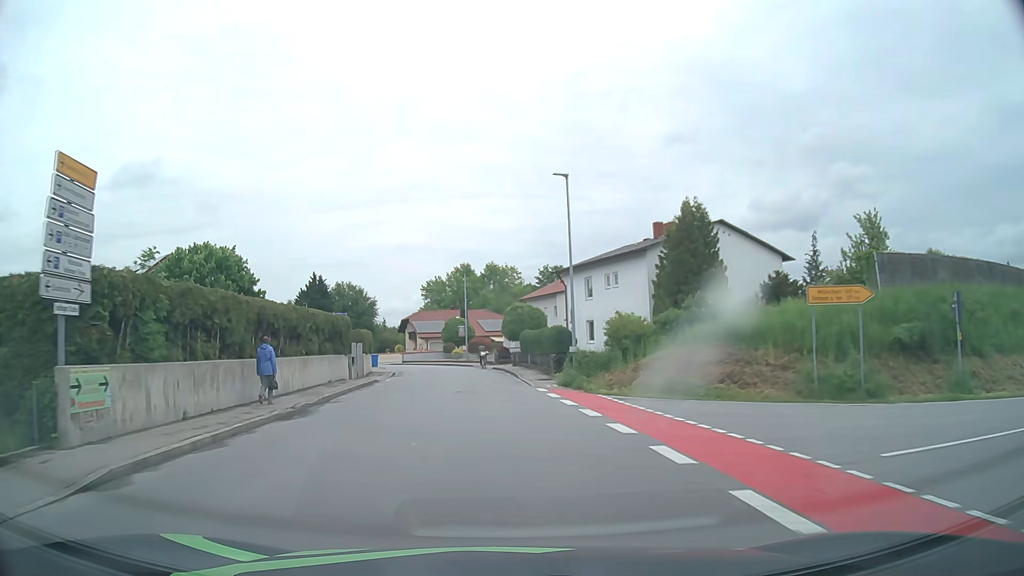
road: residential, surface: asphalt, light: Day
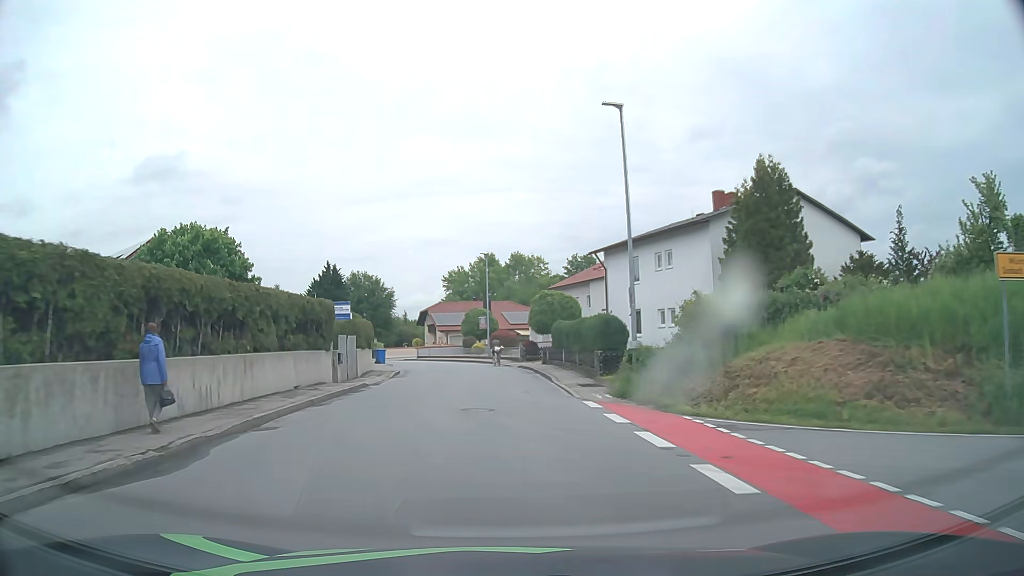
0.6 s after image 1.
(-0.2, +7.6) m; -2°
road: tertiary
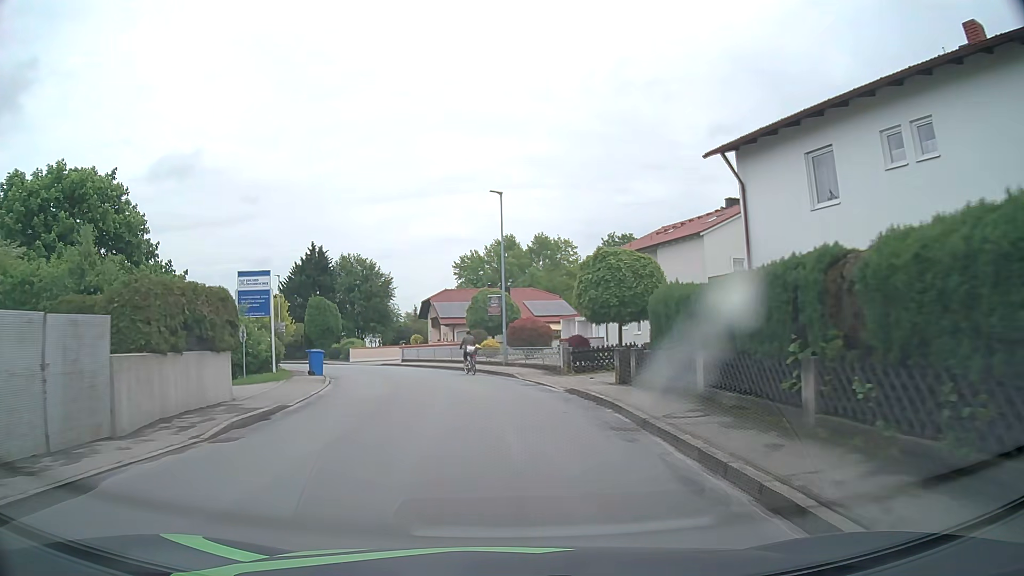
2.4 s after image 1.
(-0.3, +20.7) m; -2°
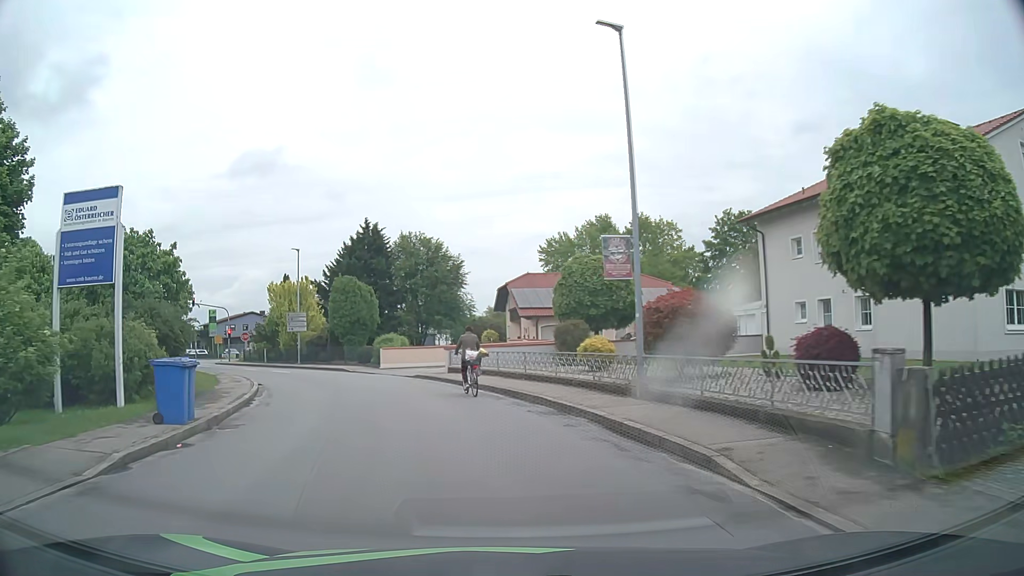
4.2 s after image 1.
(-0.7, +17.3) m; -7°
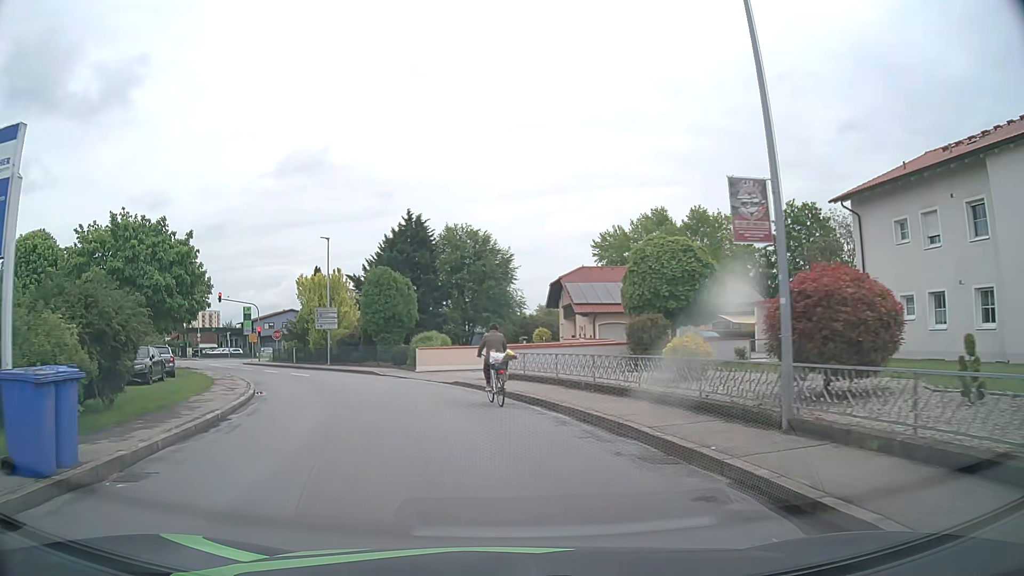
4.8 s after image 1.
(-0.2, +5.0) m; -4°
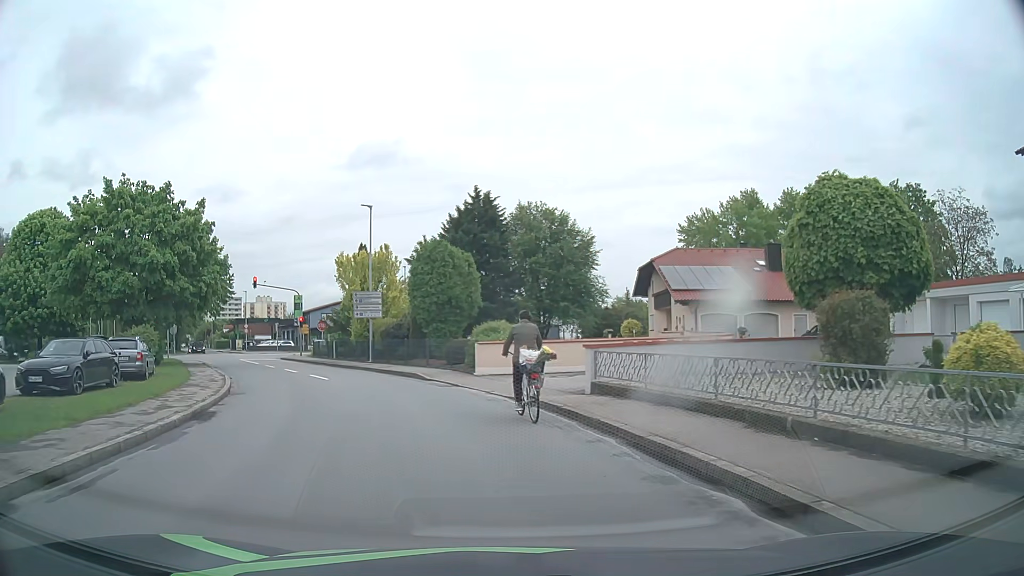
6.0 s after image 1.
(-0.4, +8.3) m; -5°
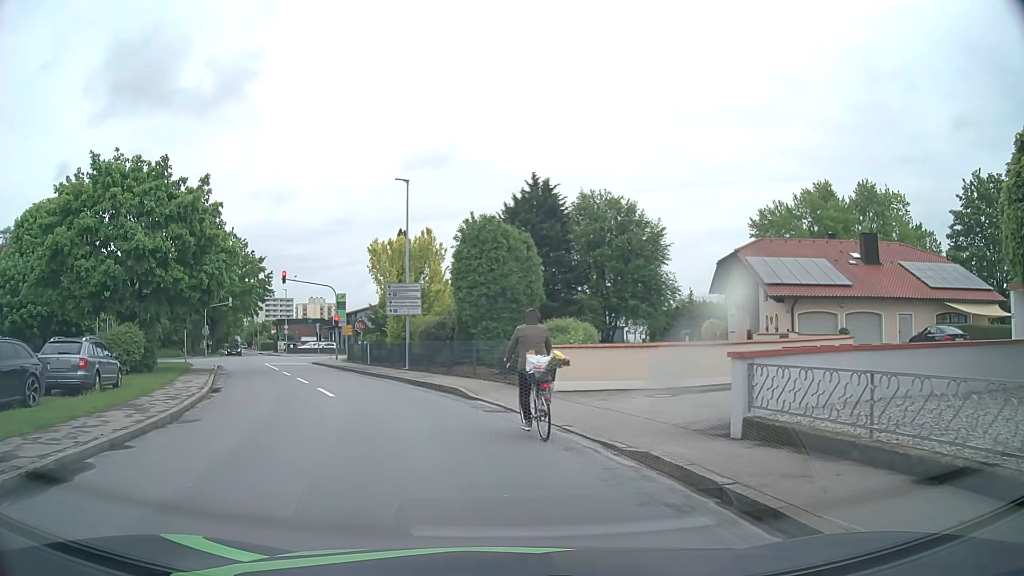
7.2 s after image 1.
(-0.3, +6.1) m; -5°
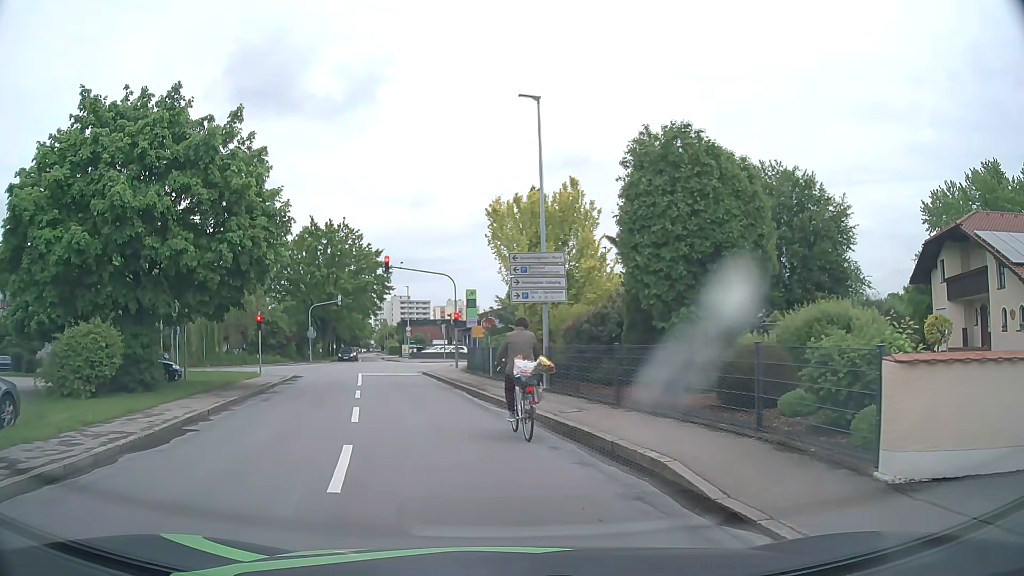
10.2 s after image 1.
(-1.1, +10.4) m; -12°
